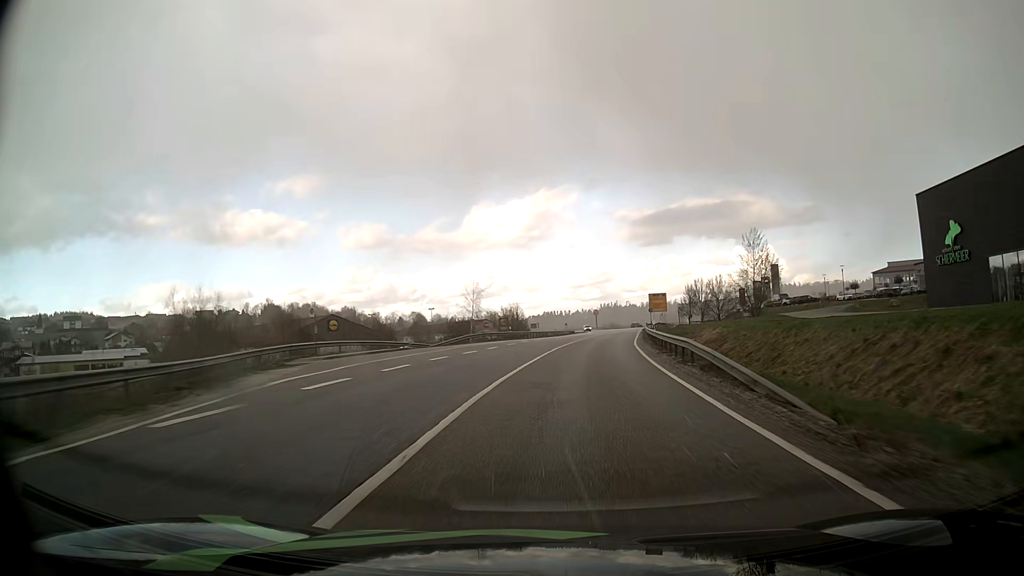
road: primary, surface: asphalt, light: Day
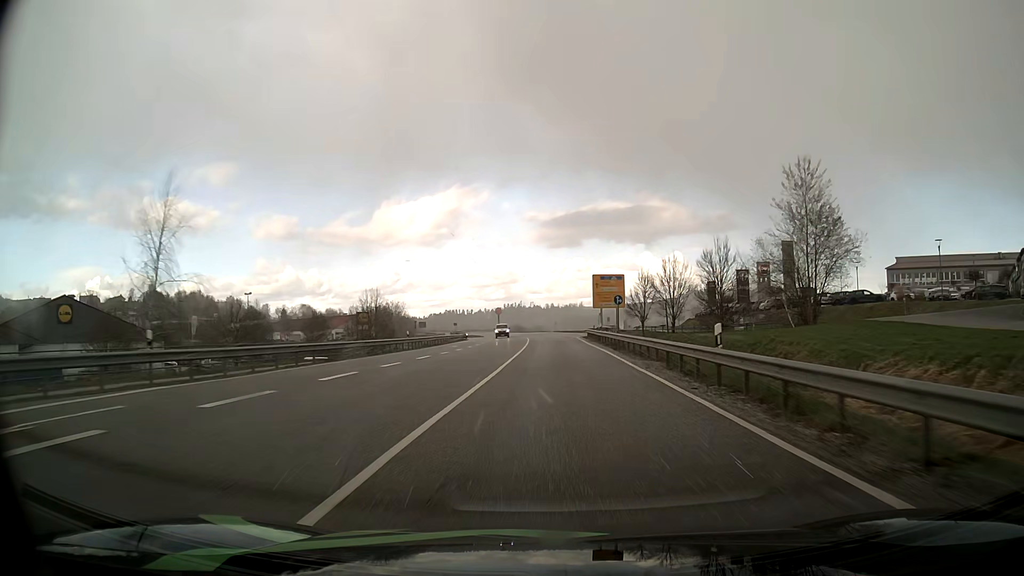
(+3.9, +51.3) m; +8°
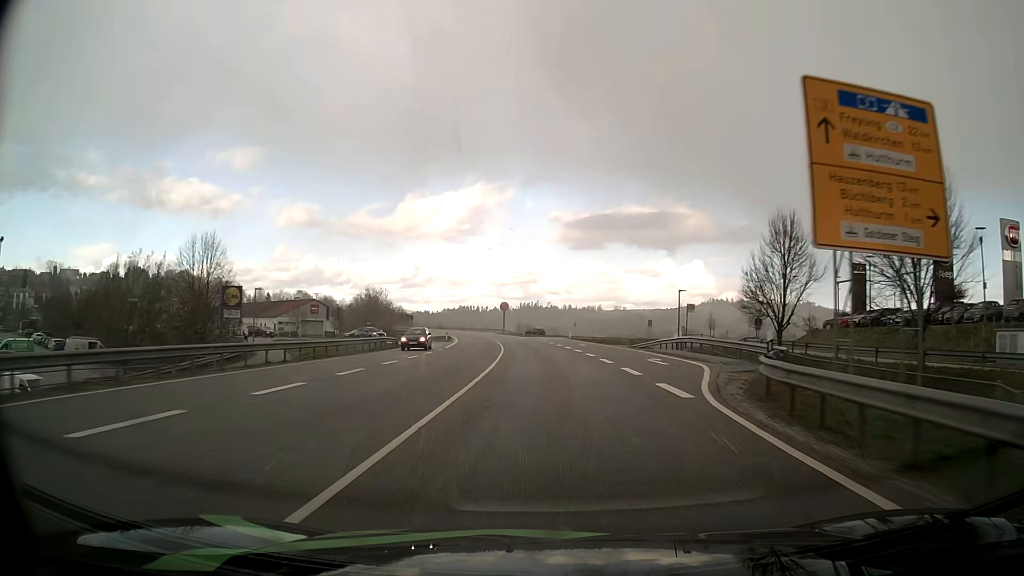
(+0.3, +52.1) m; -1°
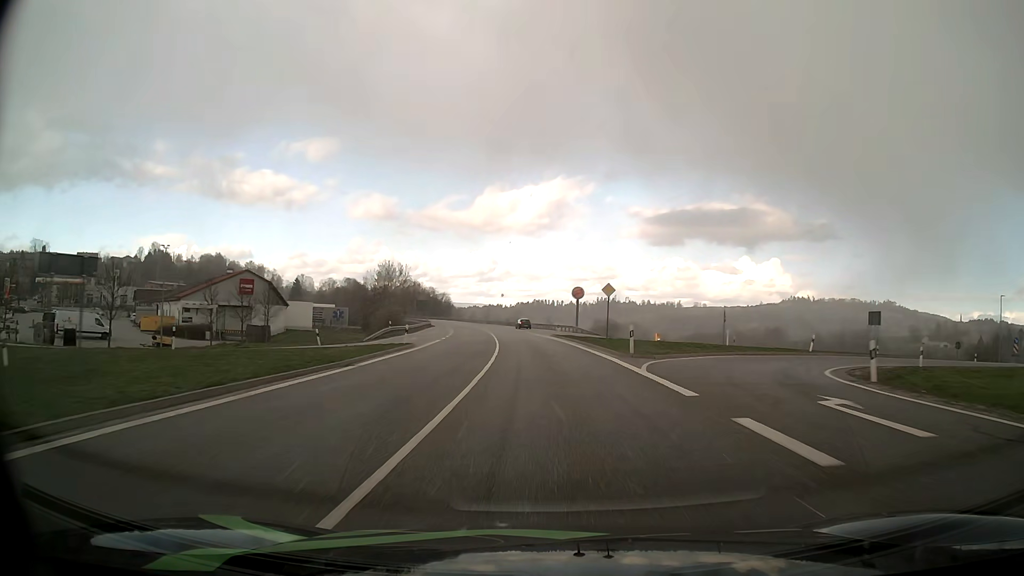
(-3.1, +66.3) m; -6°
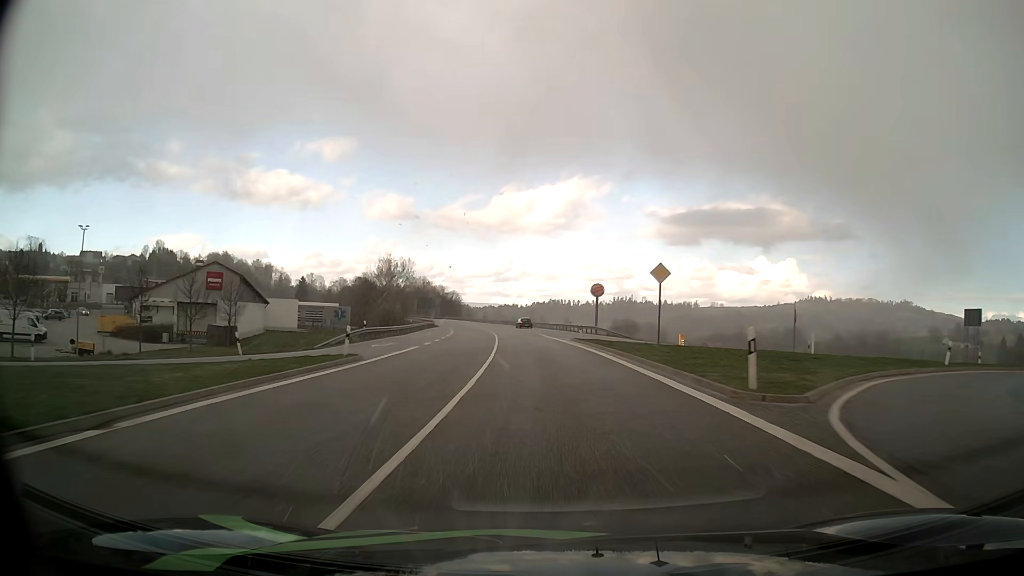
(-0.2, +13.4) m; -1°
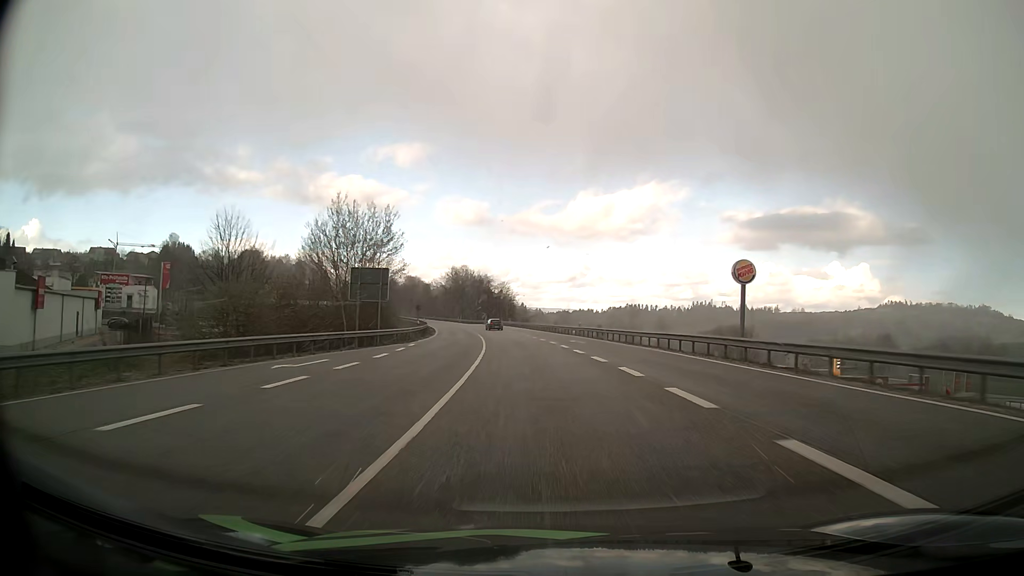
(-4.1, +67.8) m; -7°
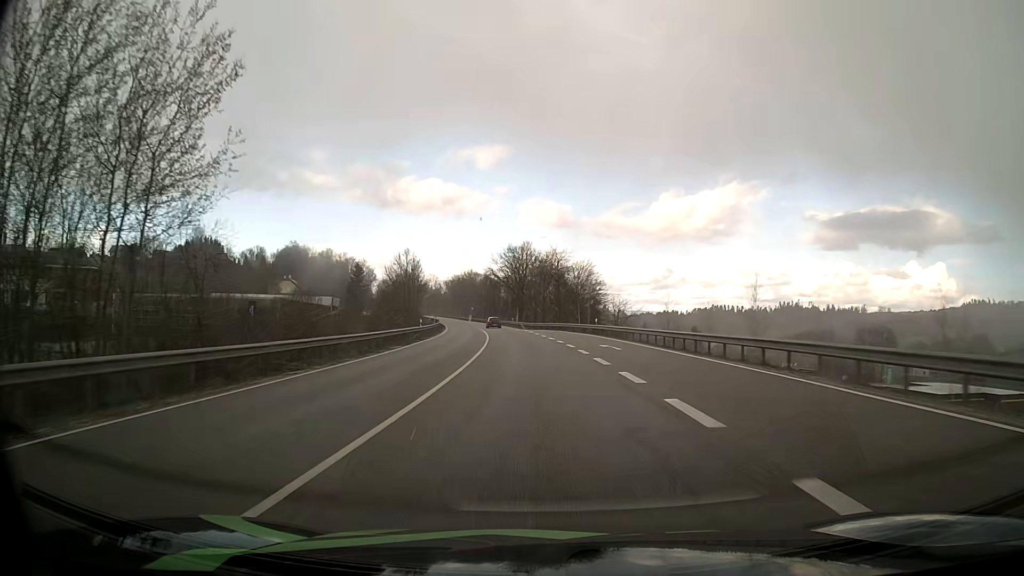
(-3.2, +55.9) m; -7°
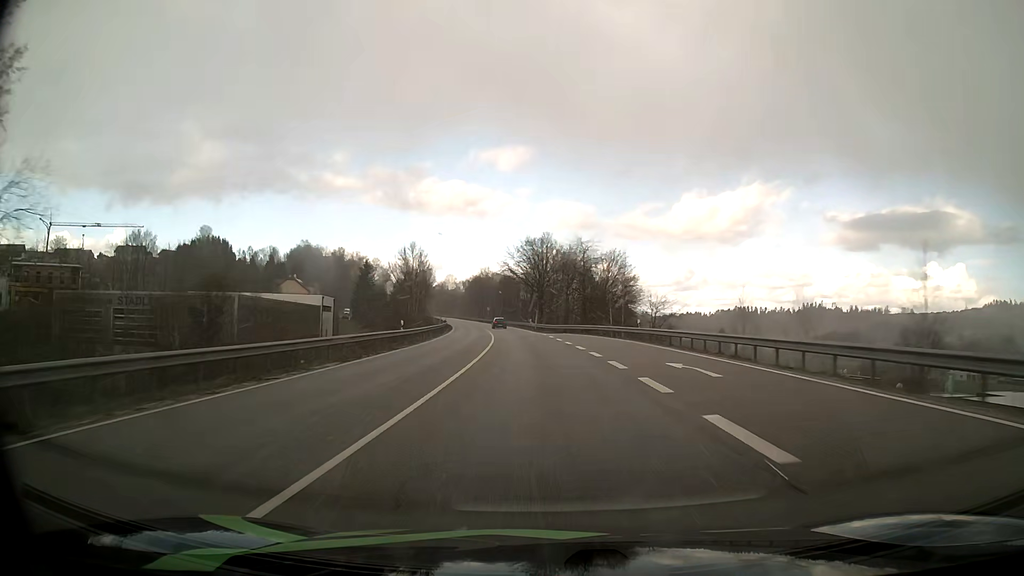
(-0.2, +14.3) m; -2°
(0, +10) (-1, +20) (-1, +30) (-2, +40) (-3, +50) (-4, +60) (-5, +70) (-6, +80) (-7, +90) (-9, +100) m
